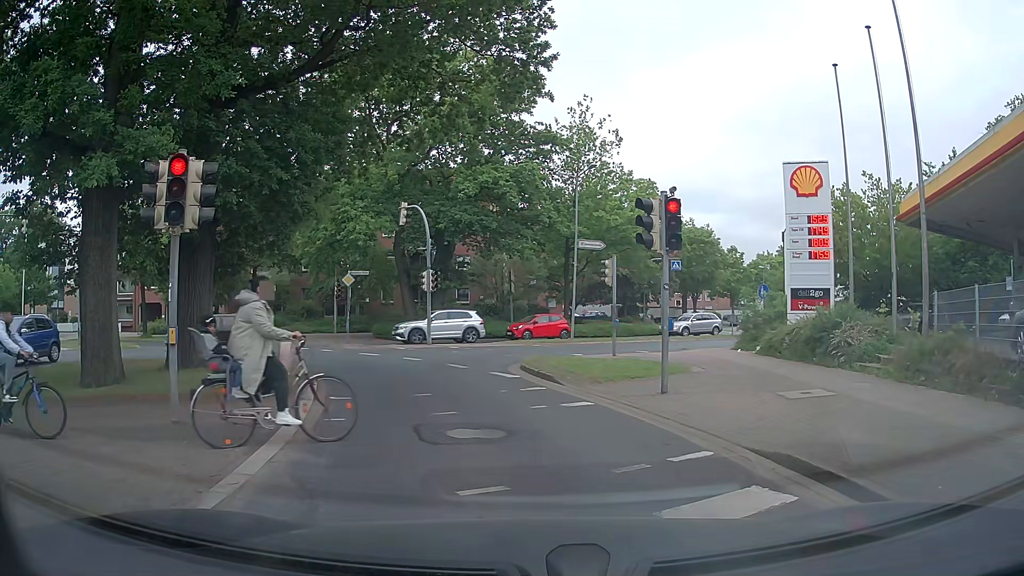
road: tertiary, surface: asphalt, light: Day
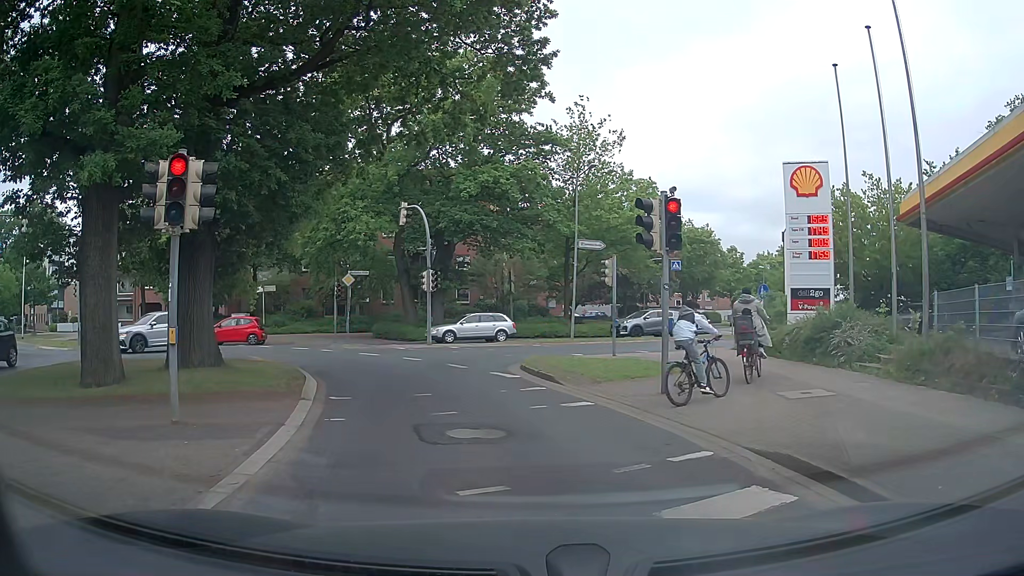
(0.0, 0.0) m; 0°
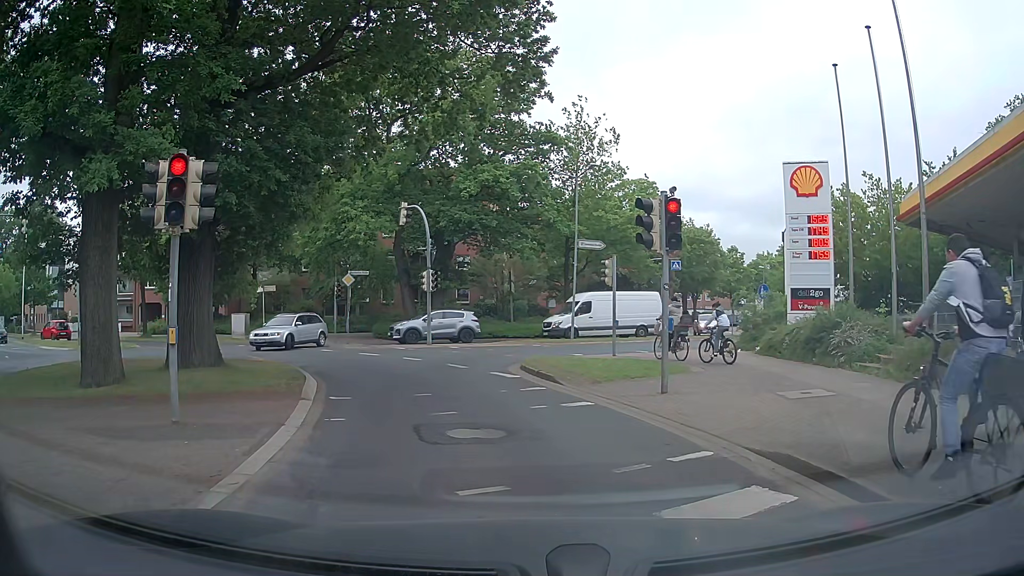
(0.0, 0.0) m; 0°
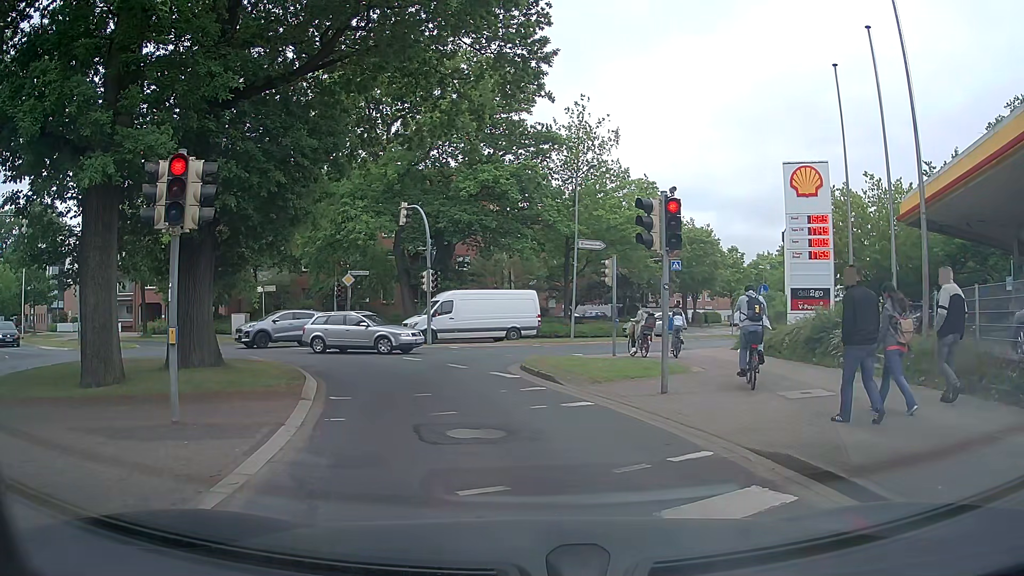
(0.0, 0.0) m; 0°
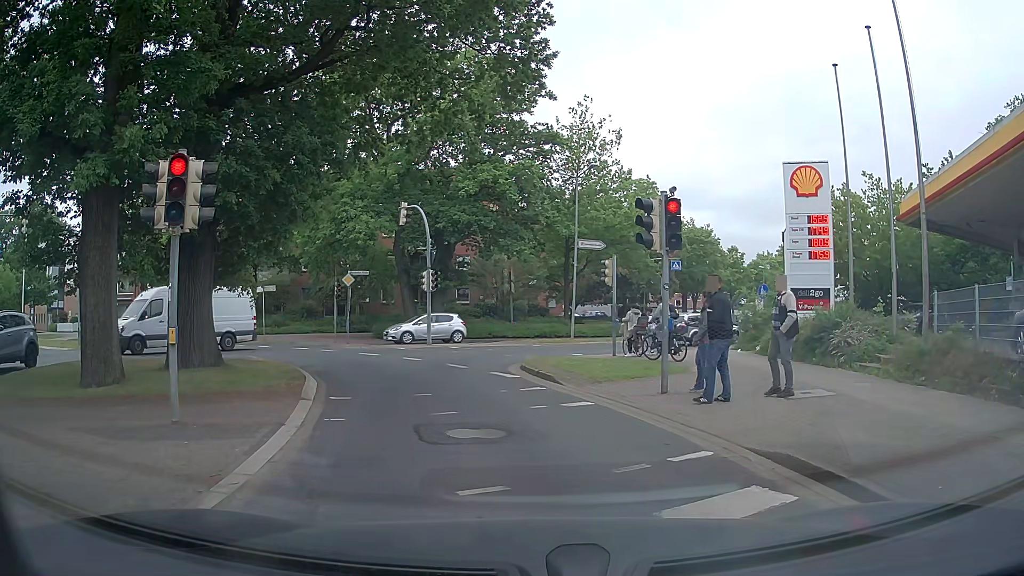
(0.0, 0.0) m; 0°
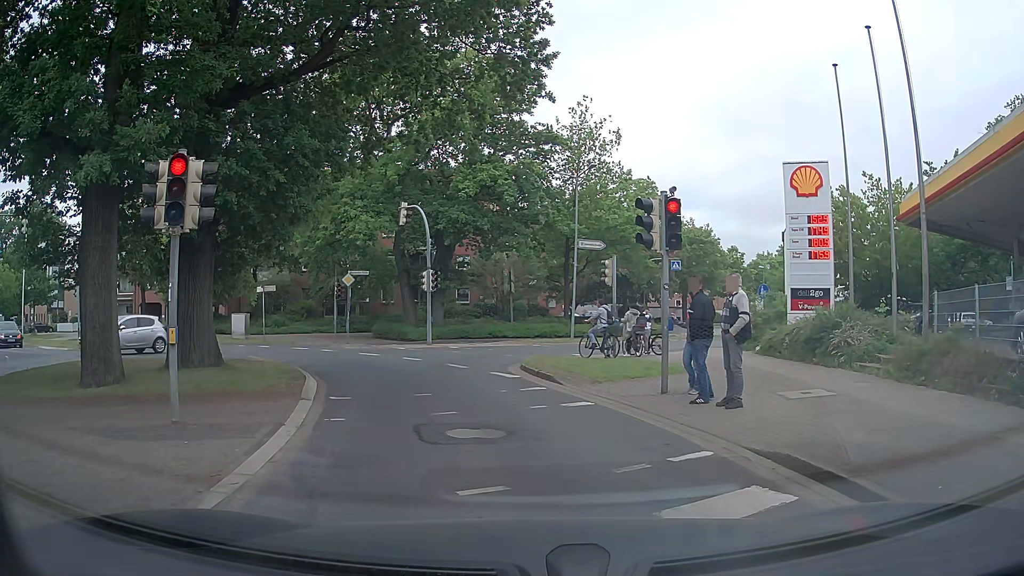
(0.0, 0.0) m; 0°
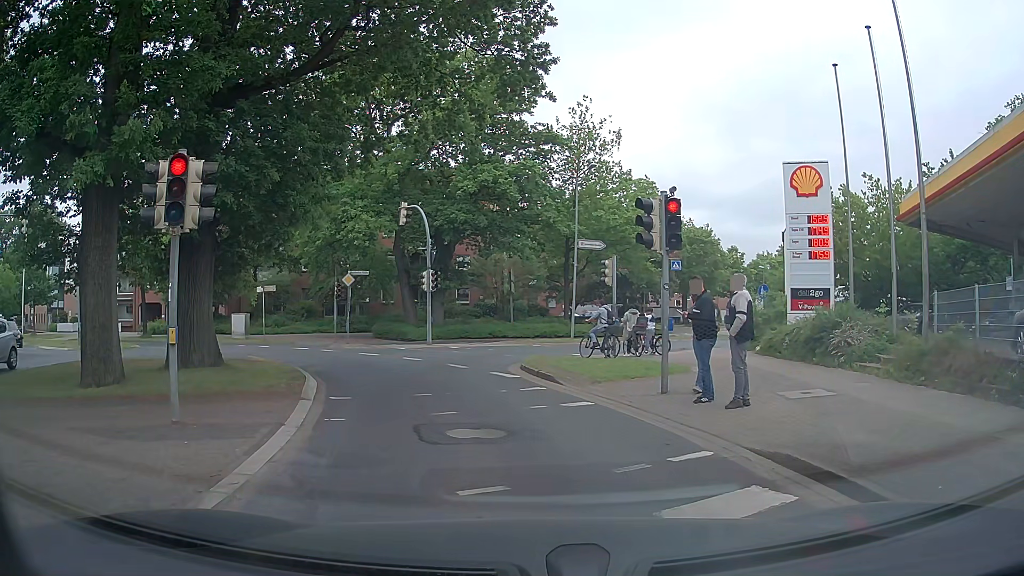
(0.0, 0.0) m; 0°
